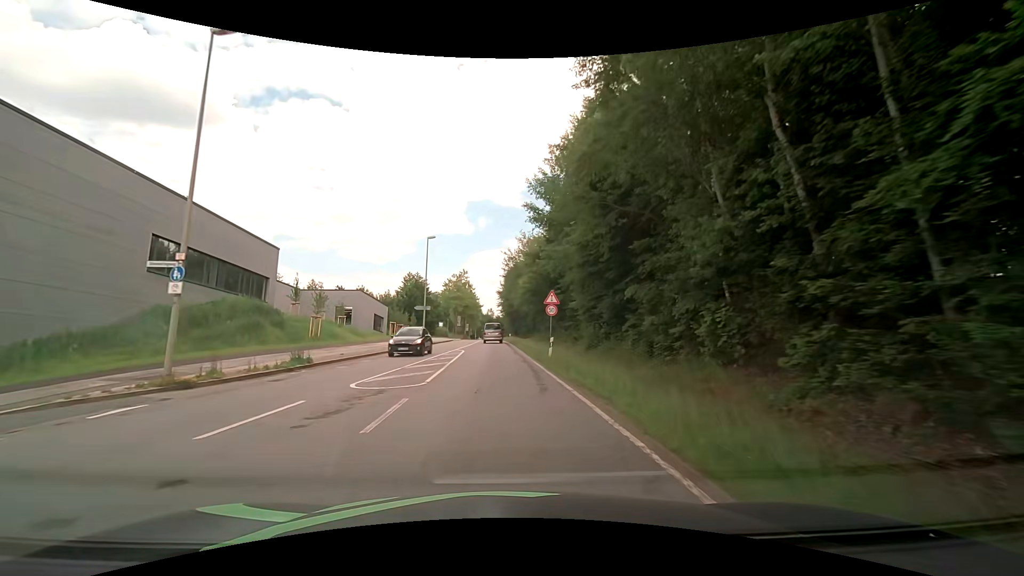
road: secondary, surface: asphalt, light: Day
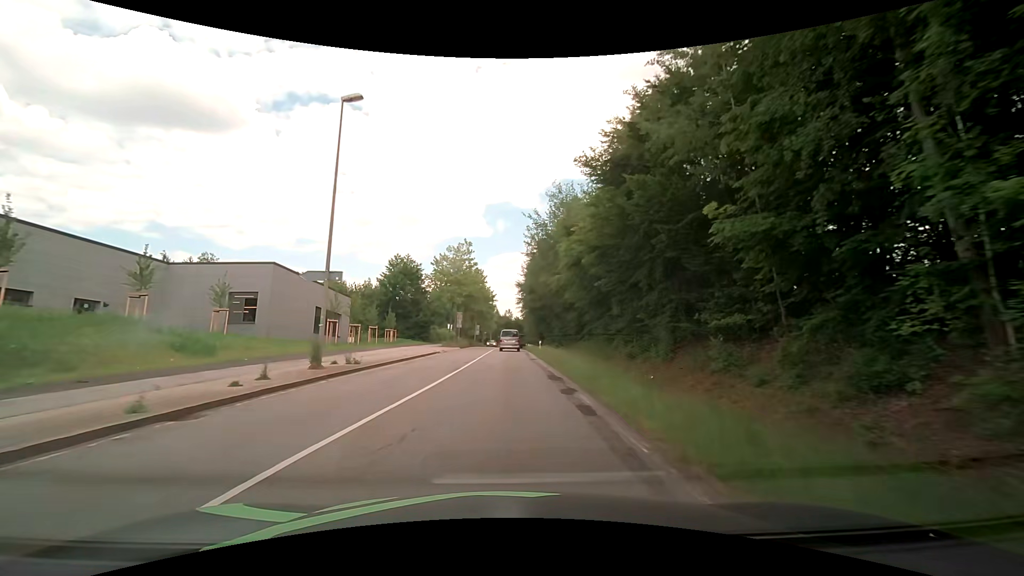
(-0.8, +30.3) m; -3°
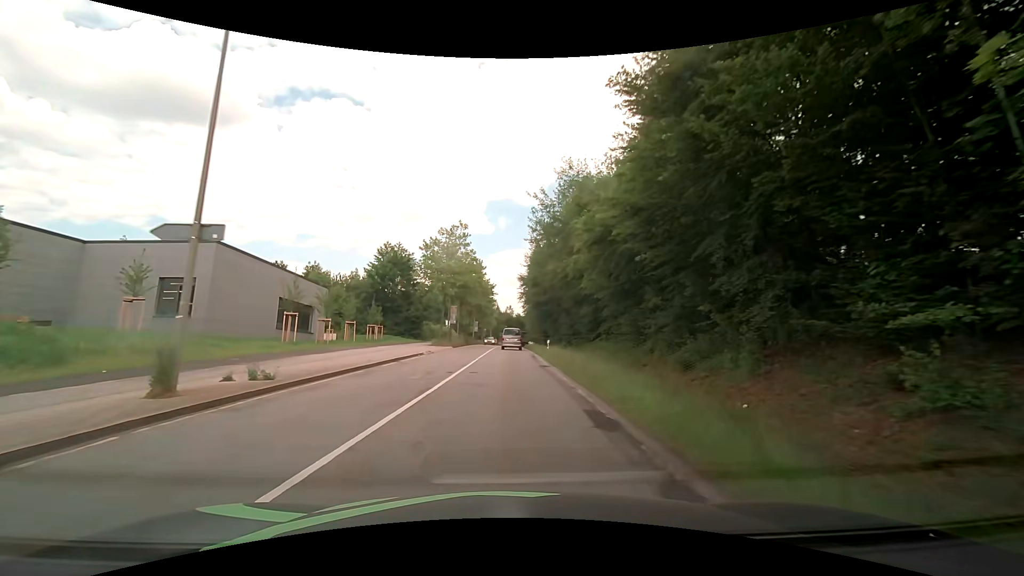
(+0.1, +7.6) m; +1°
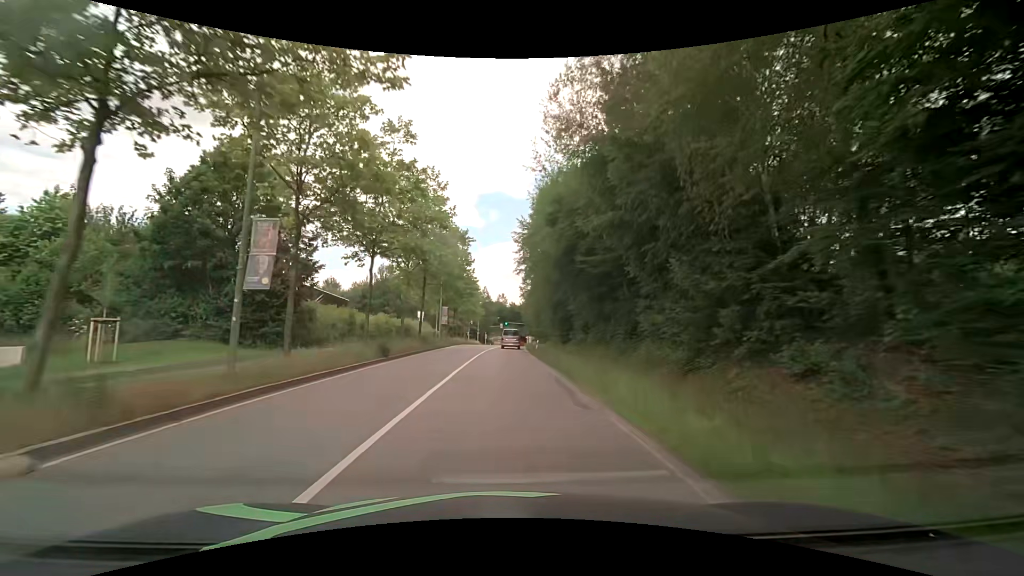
(+0.2, +38.4) m; 0°
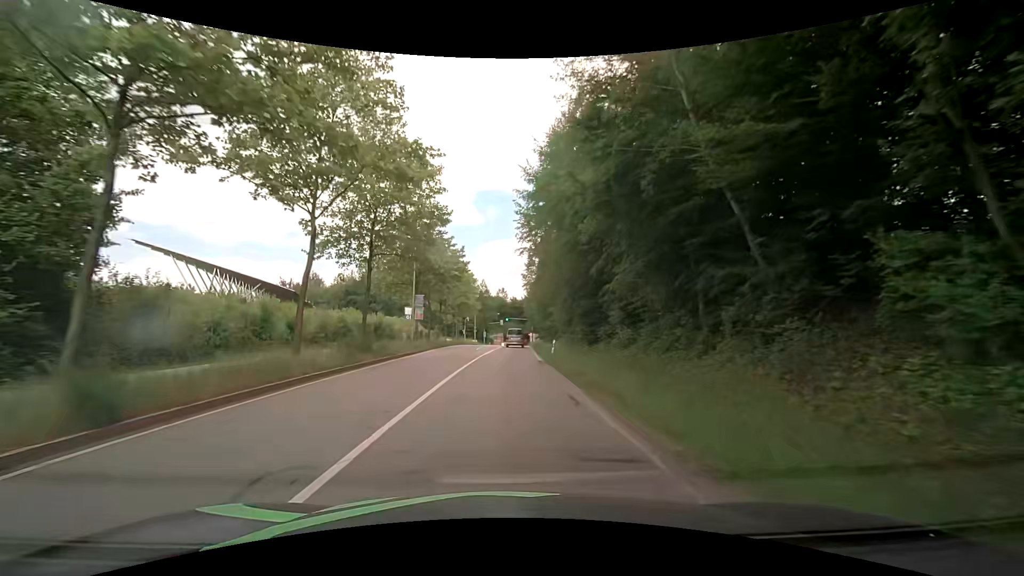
(+0.1, +15.5) m; 0°
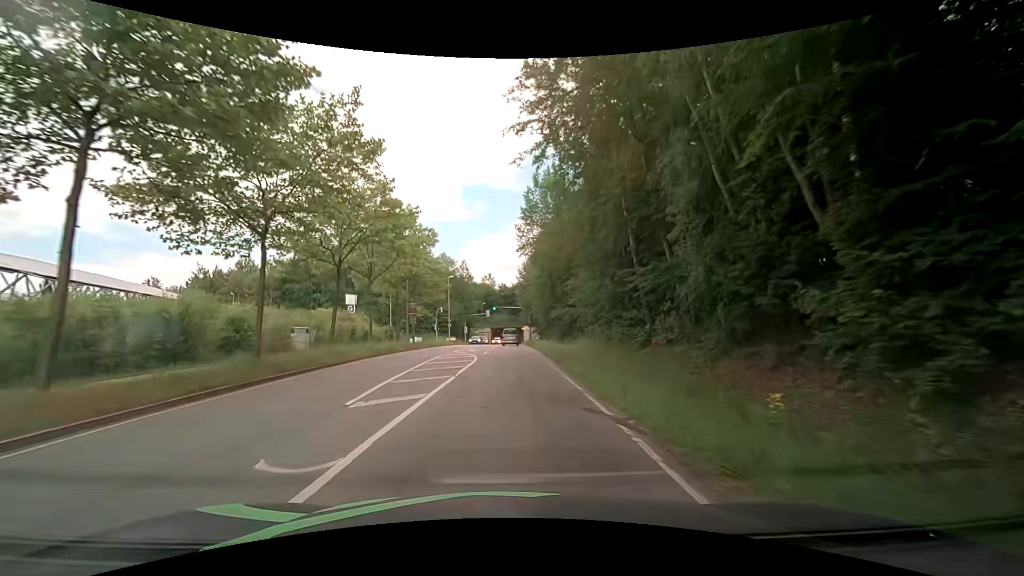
(+0.2, +30.9) m; +1°
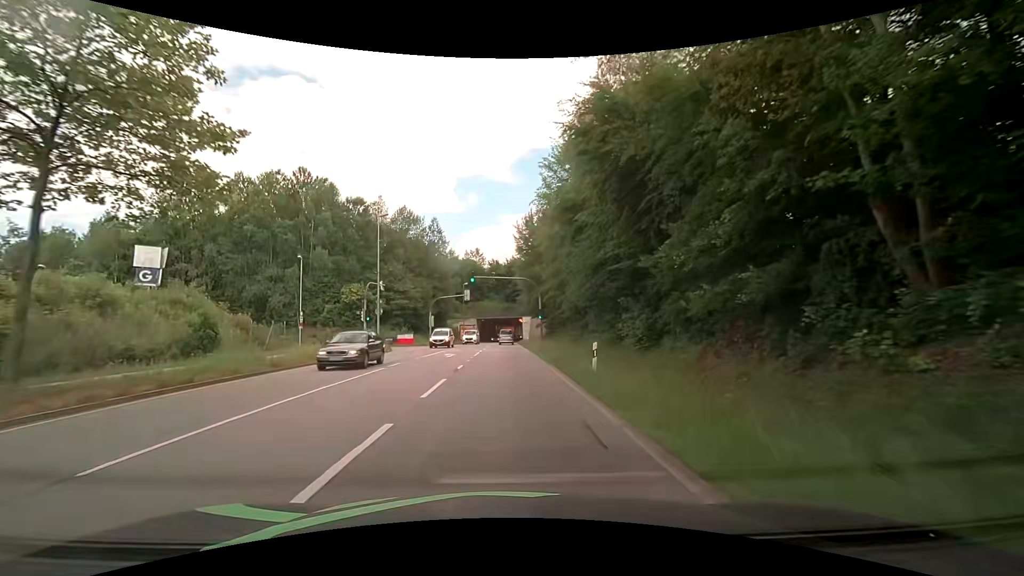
(+0.5, +38.4) m; 0°
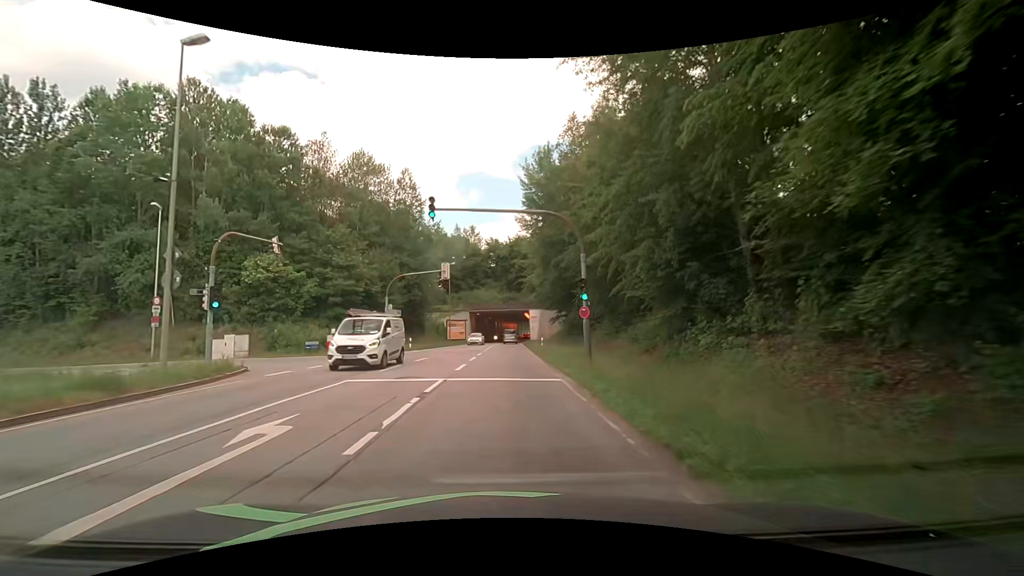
(+0.3, +23.2) m; +1°
